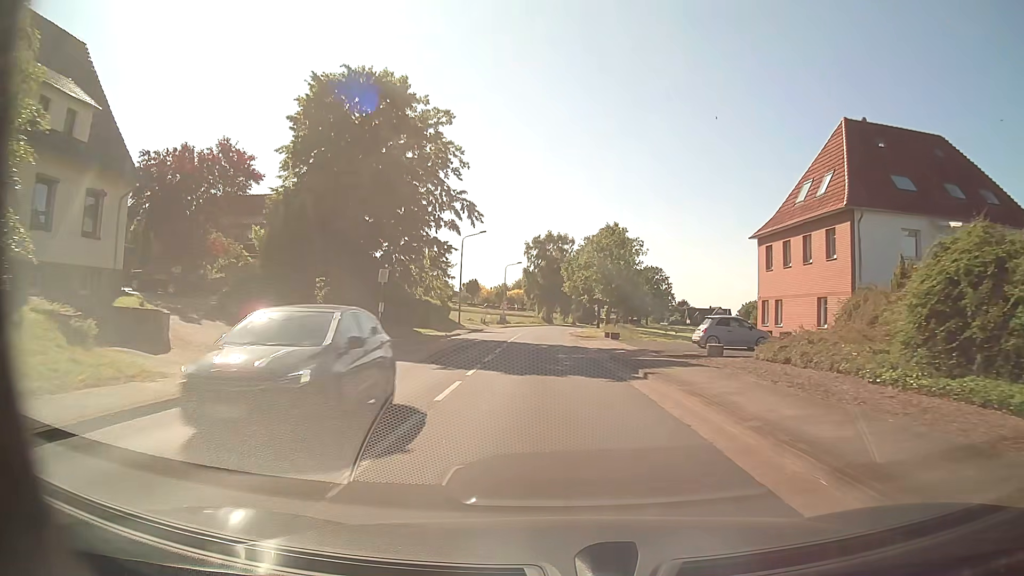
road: tertiary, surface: asphalt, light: Day
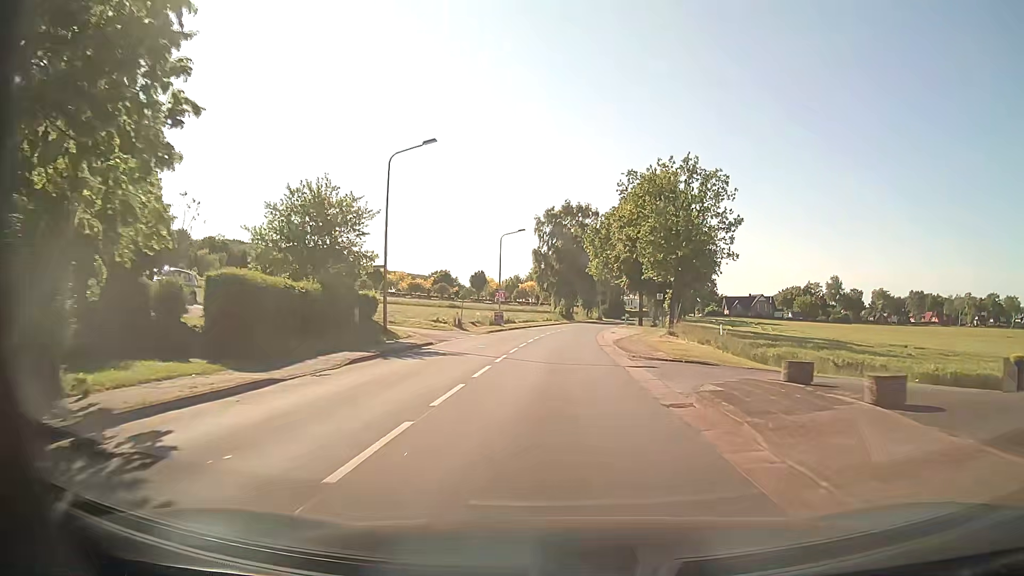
(-0.6, +32.7) m; -2°
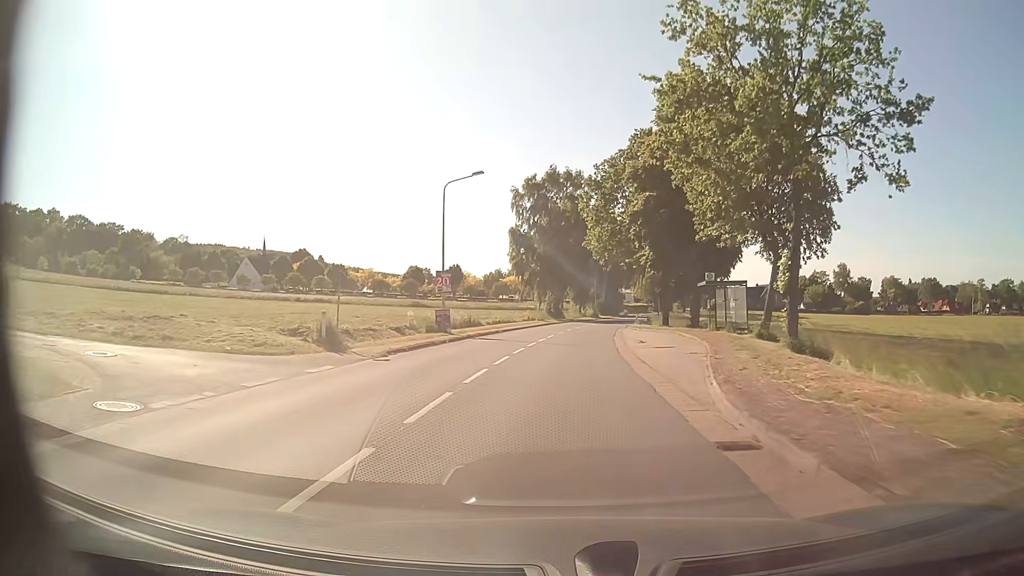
(+0.2, +24.5) m; +1°
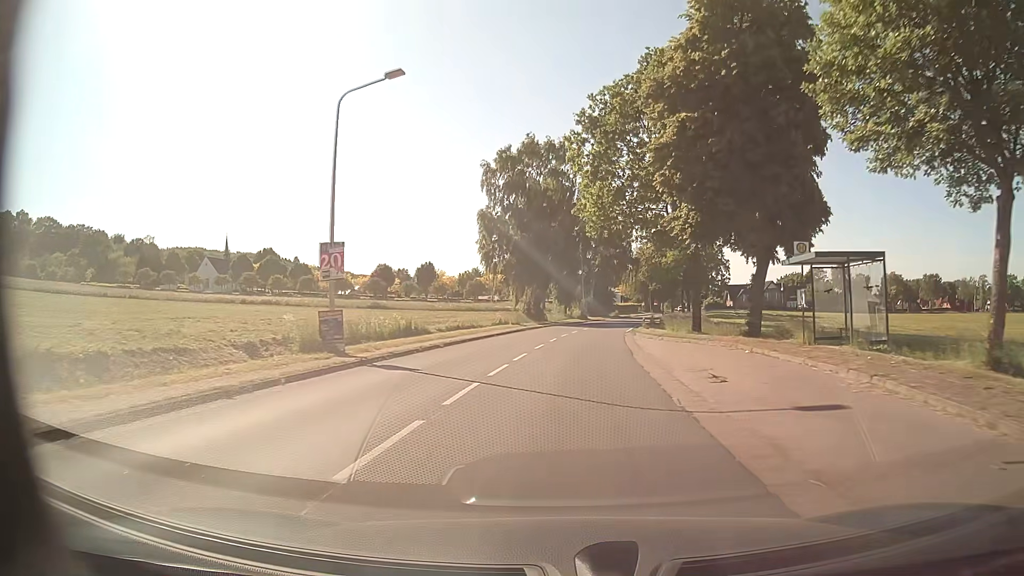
(+0.1, +16.3) m; +2°
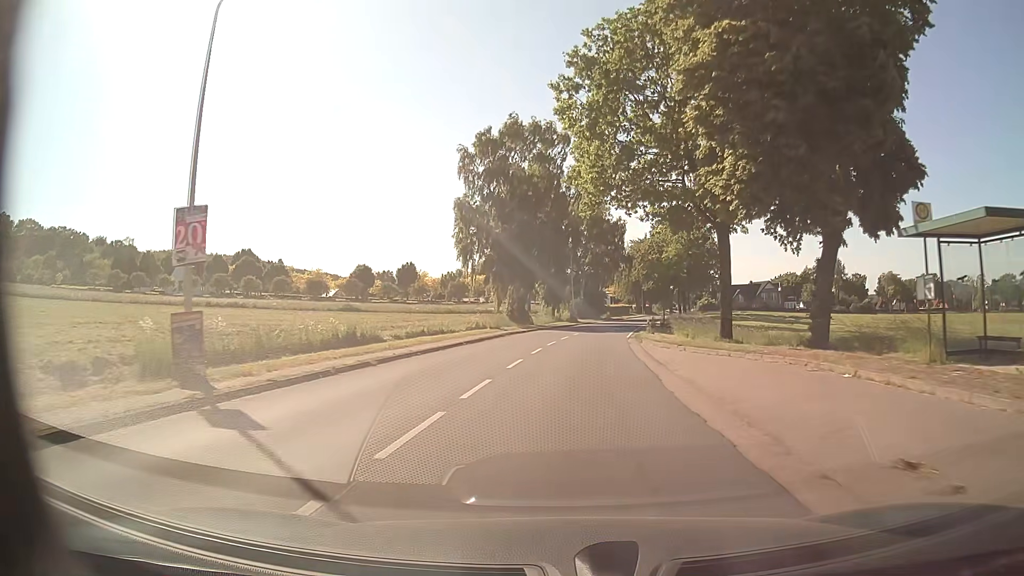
(0.0, +8.2) m; 0°
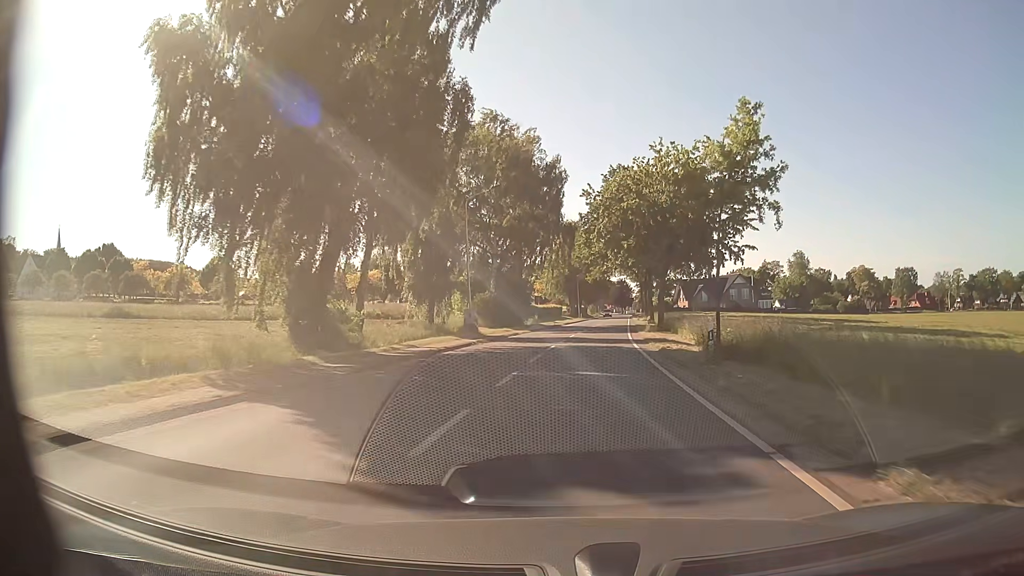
(+2.4, +40.4) m; +7°
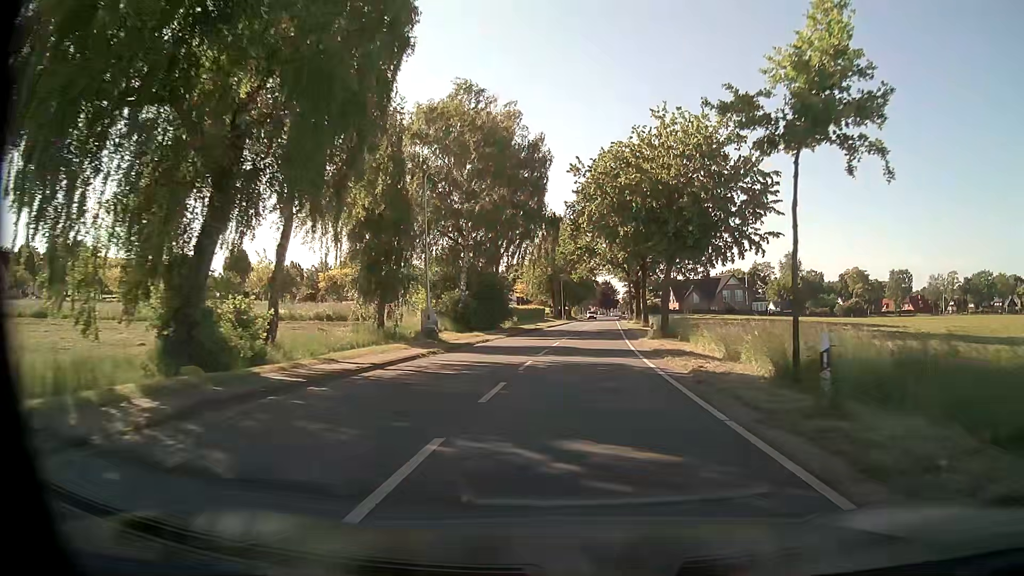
(+0.1, +8.1) m; +1°
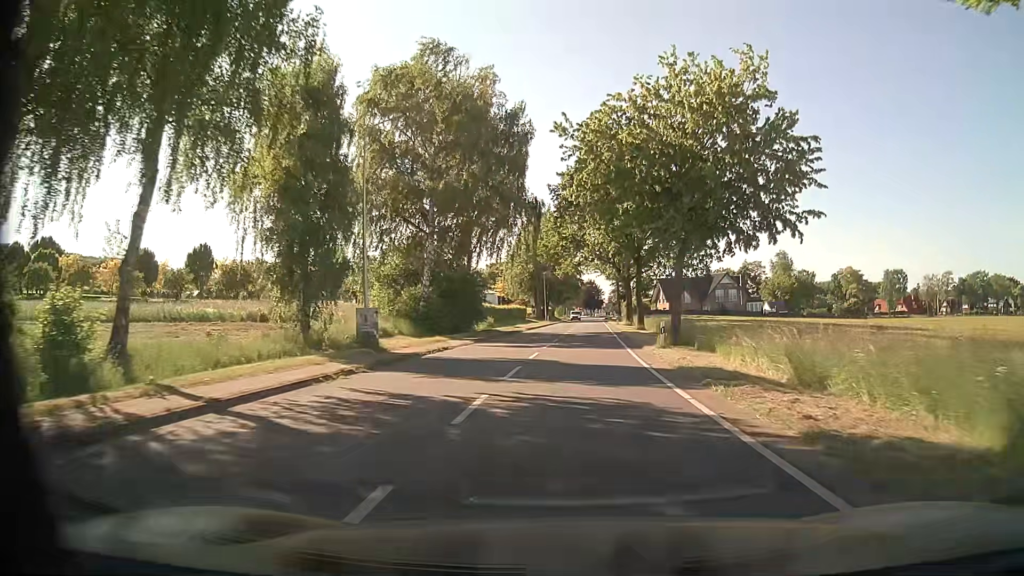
(+0.1, +8.0) m; +1°
